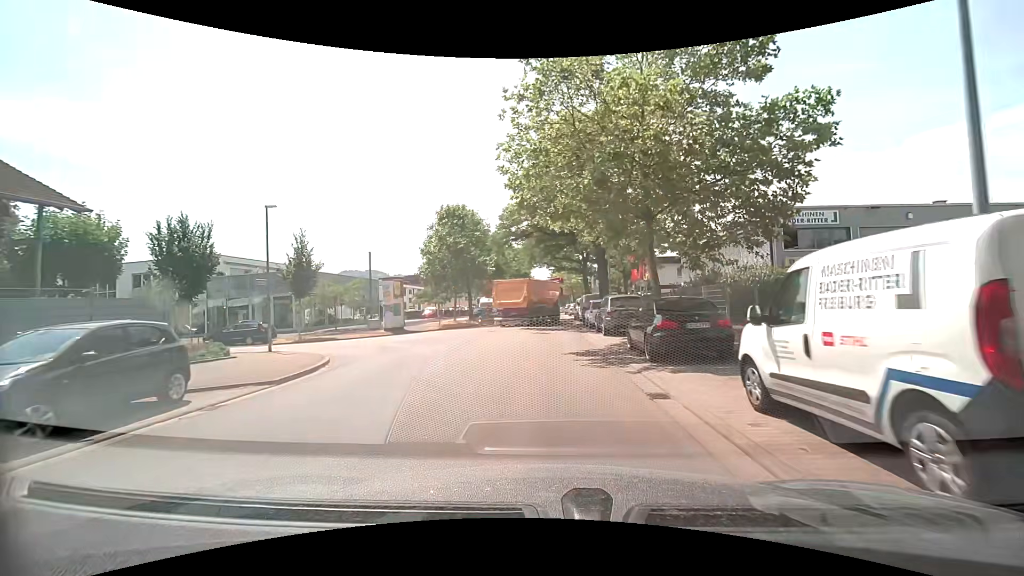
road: unclassified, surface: asphalt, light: Day
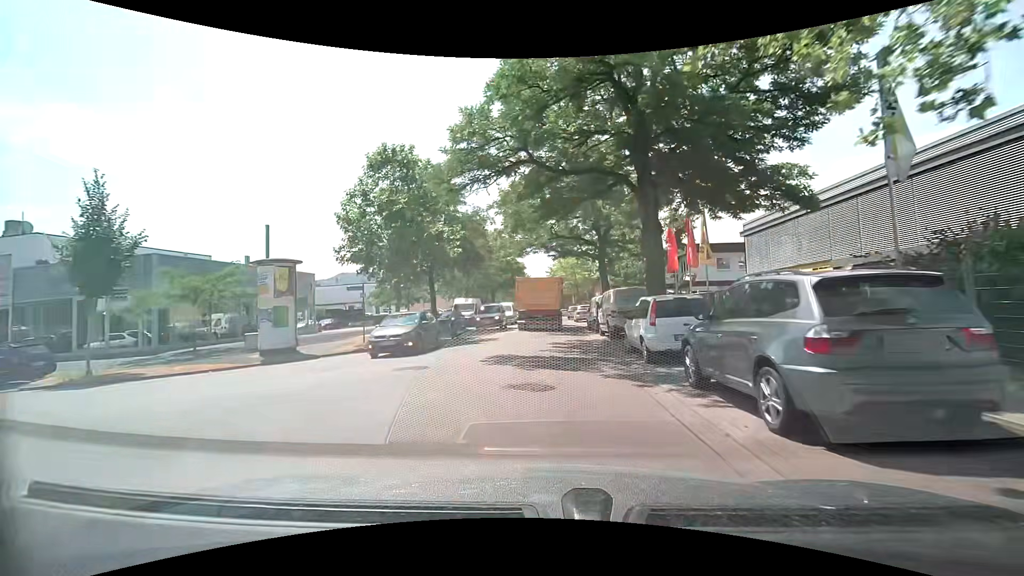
(-0.2, +15.2) m; 0°
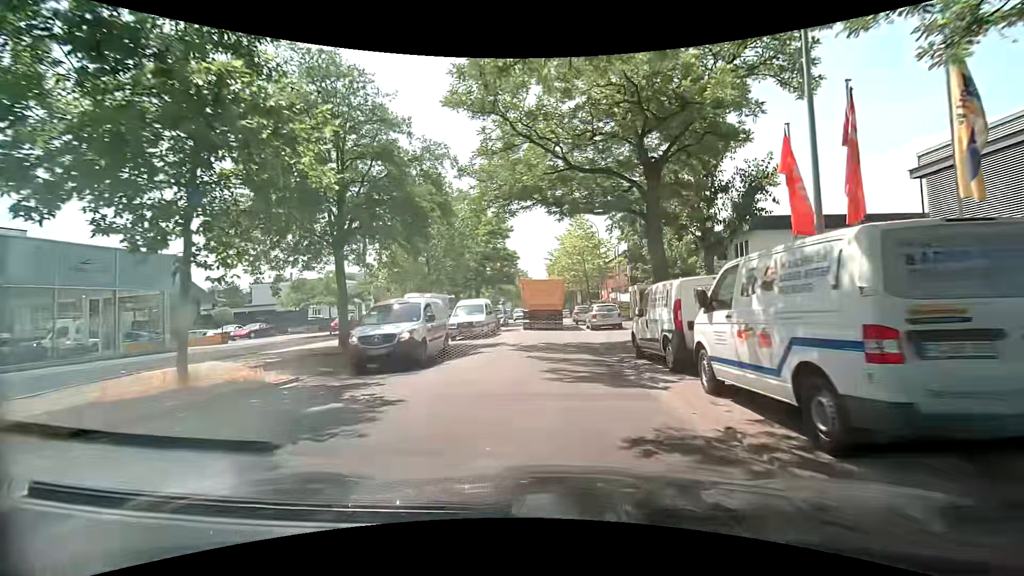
(-0.1, +15.0) m; -1°
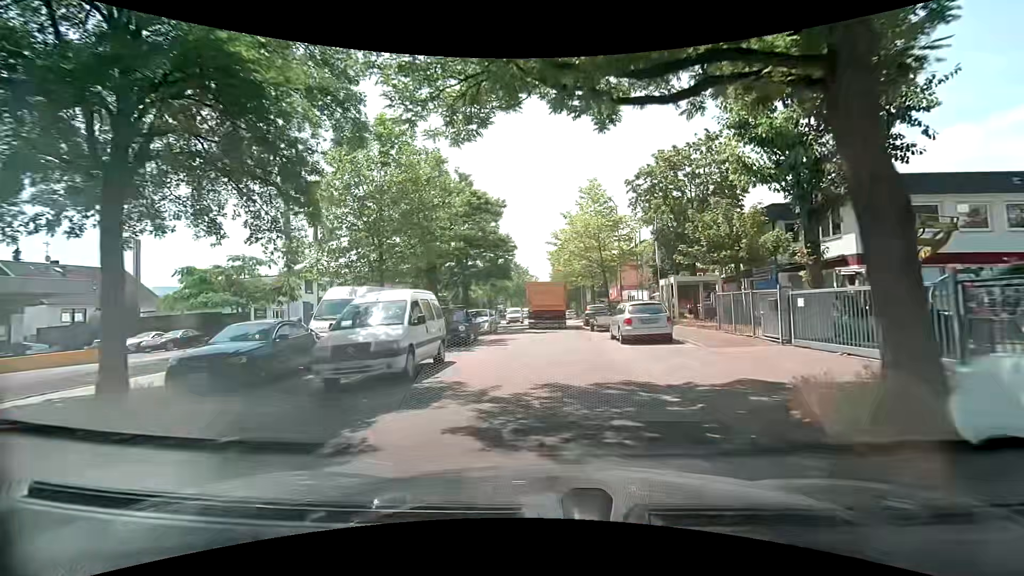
(0.0, +10.2) m; +1°
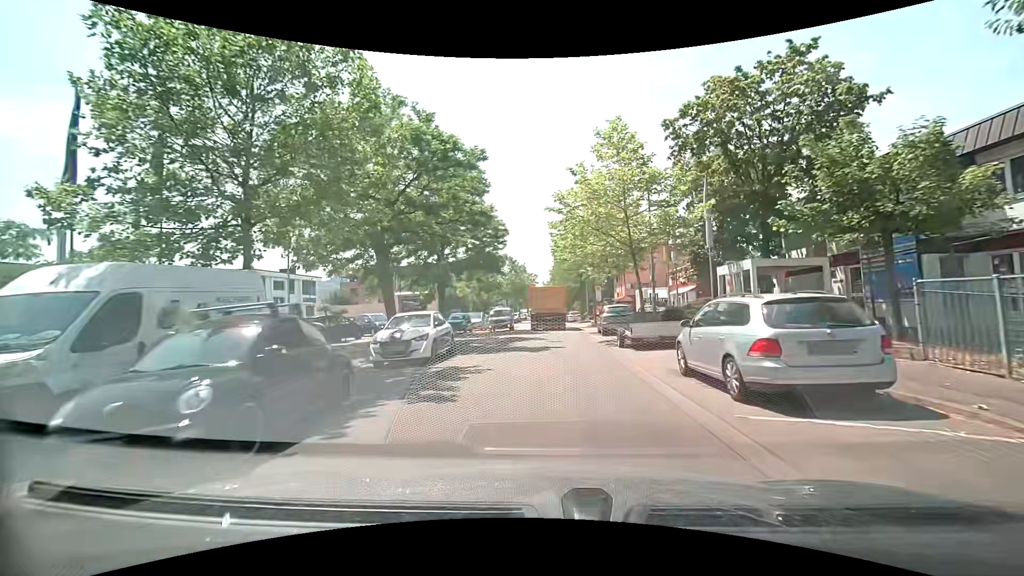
(-0.1, +10.5) m; -1°
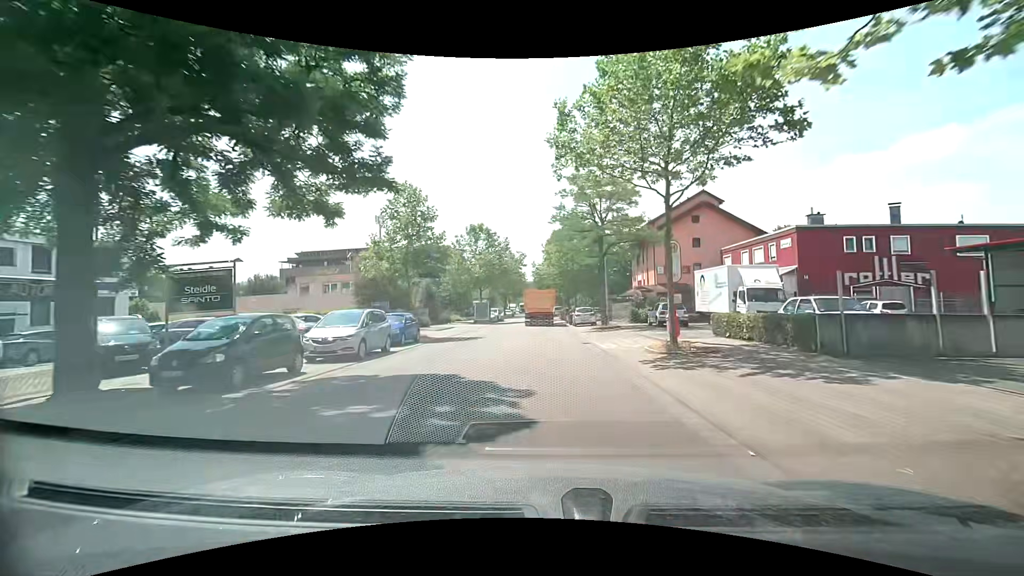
(+0.1, +27.3) m; 0°
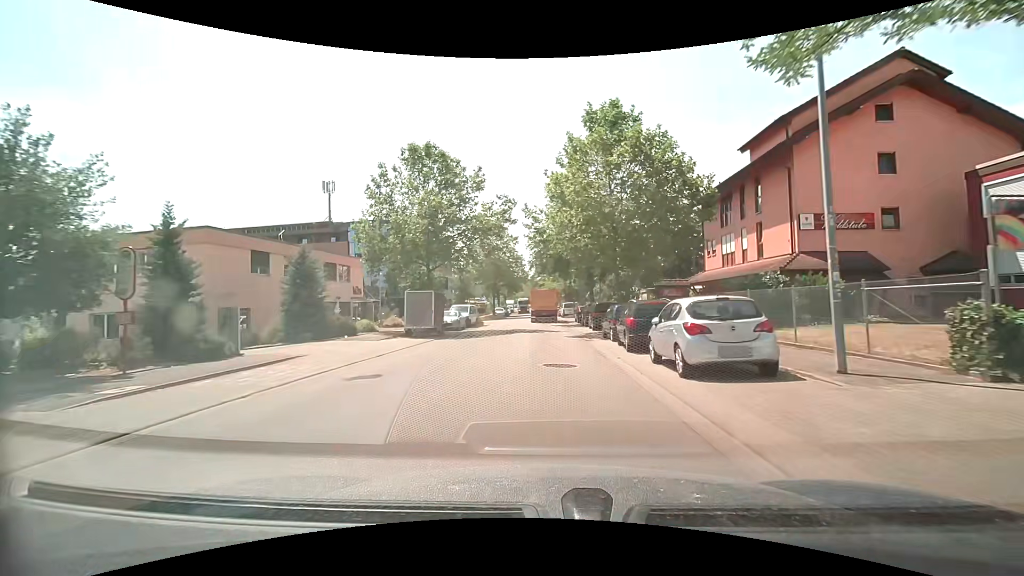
(+0.4, +29.7) m; 0°
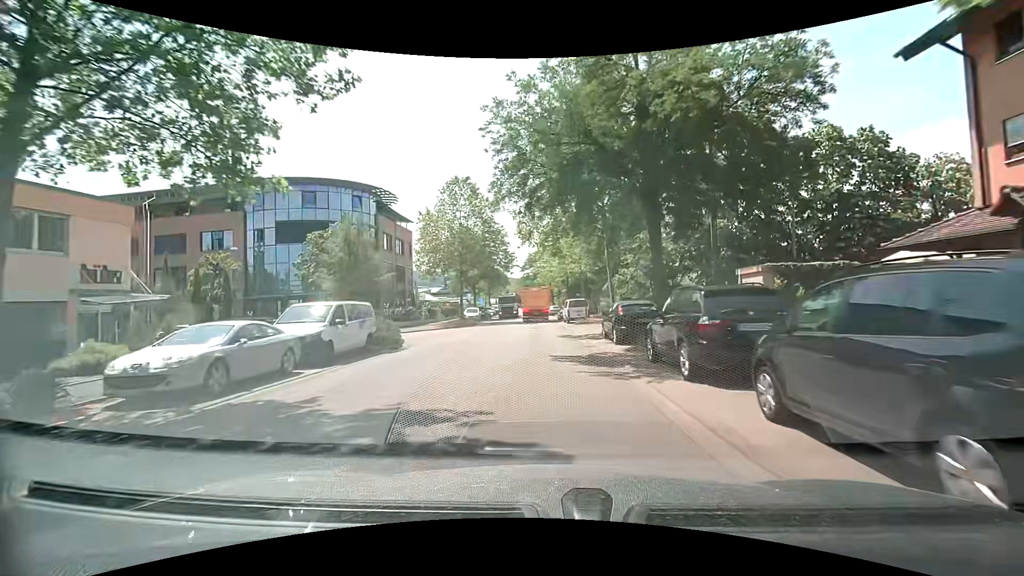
(+0.1, +25.5) m; 0°
(0, +10) (0, +20) (0, +30) (0, +40) (-1, +50) (-1, +60) (-1, +70) (-2, +80) (-2, +90) (-3, +100) m
